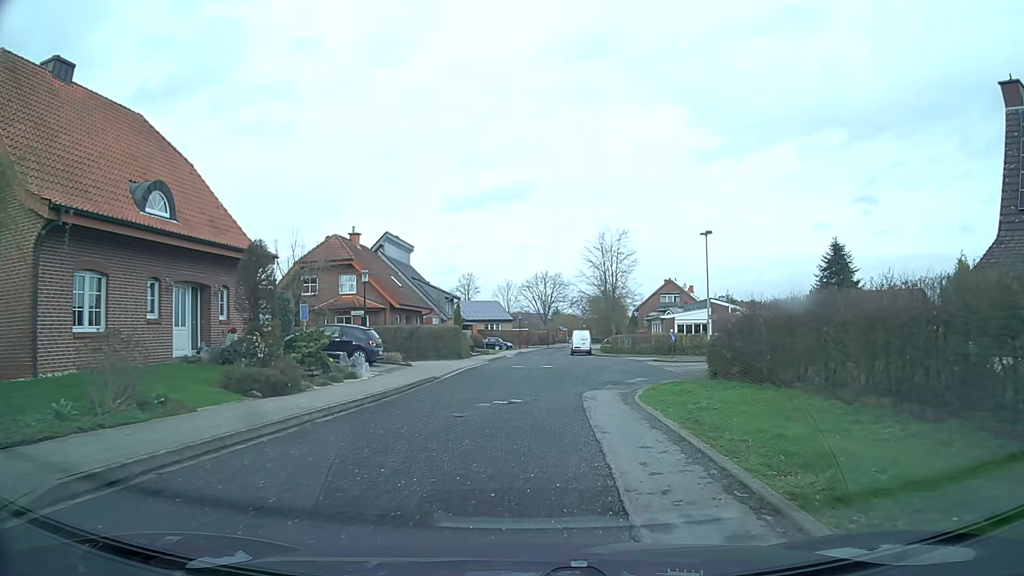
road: residential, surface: asphalt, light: Day
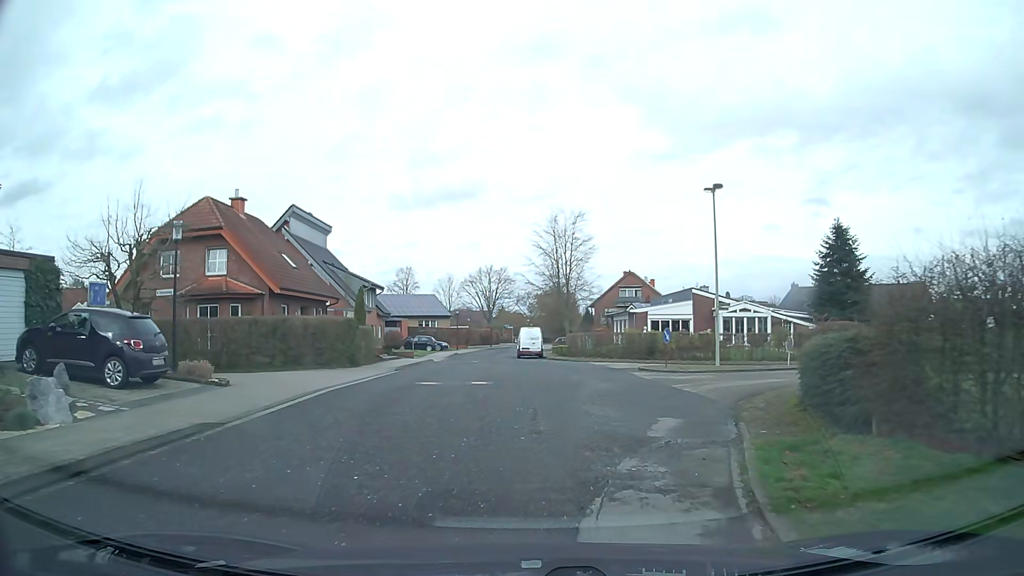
(+0.1, +12.9) m; +2°
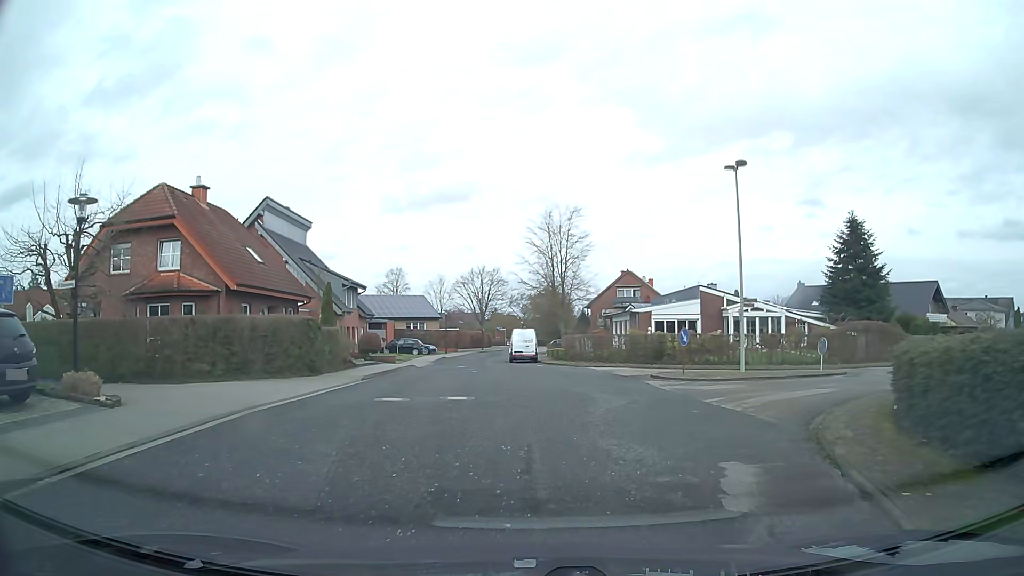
(0.0, +4.3) m; +1°
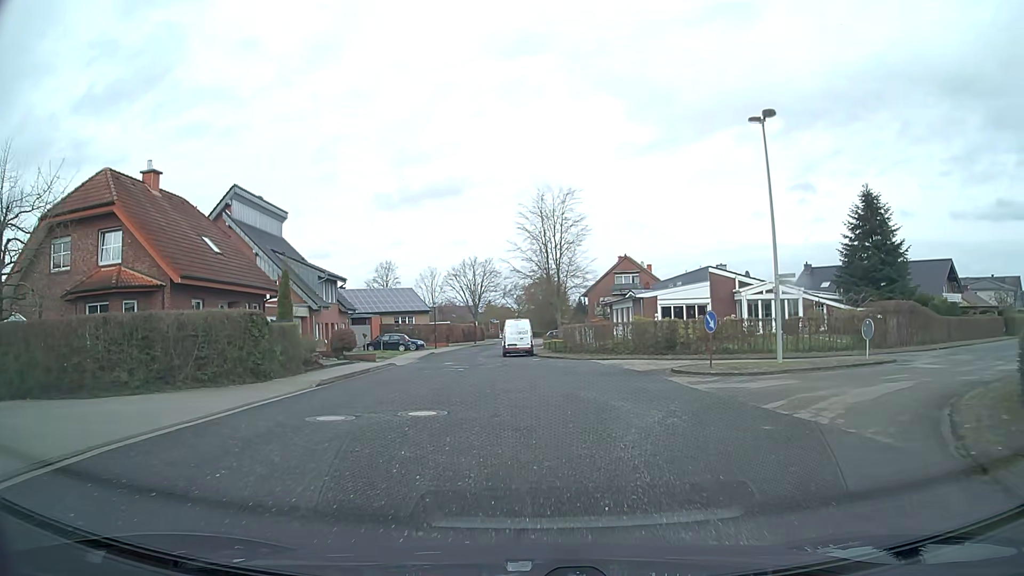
(0.0, +4.3) m; -1°
